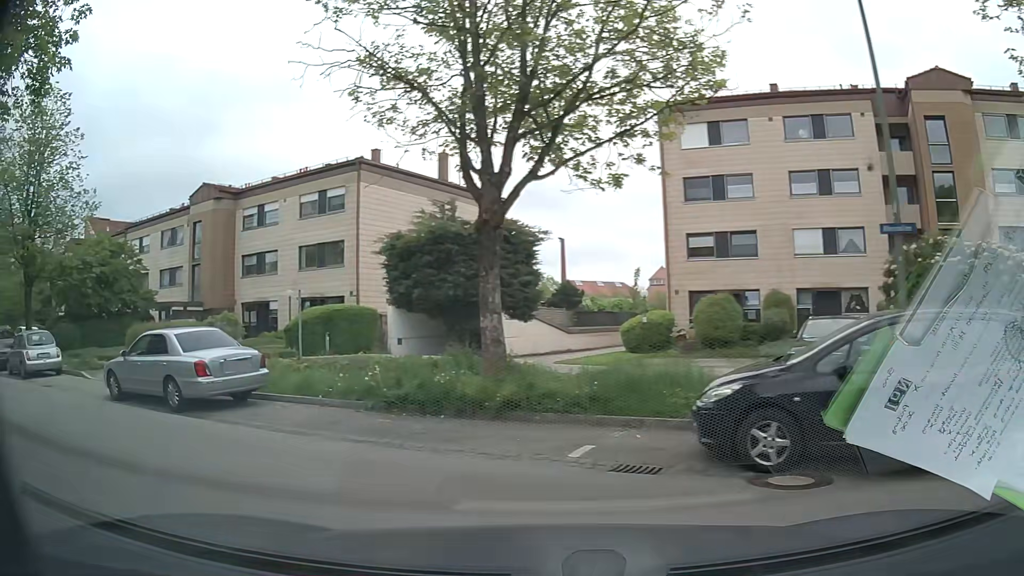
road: residential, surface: asphalt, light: Day
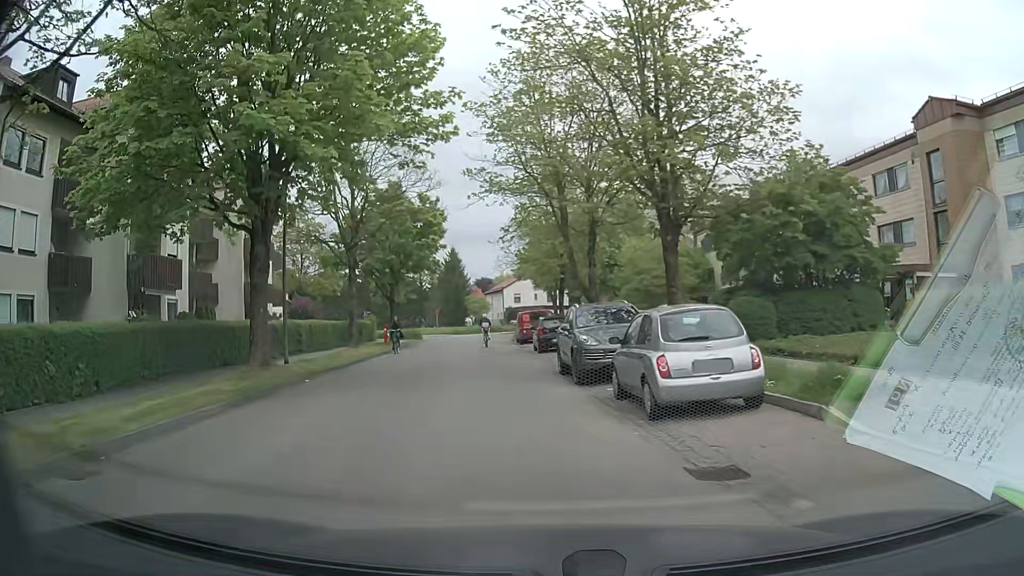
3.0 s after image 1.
(-7.6, +11.7) m; -54°
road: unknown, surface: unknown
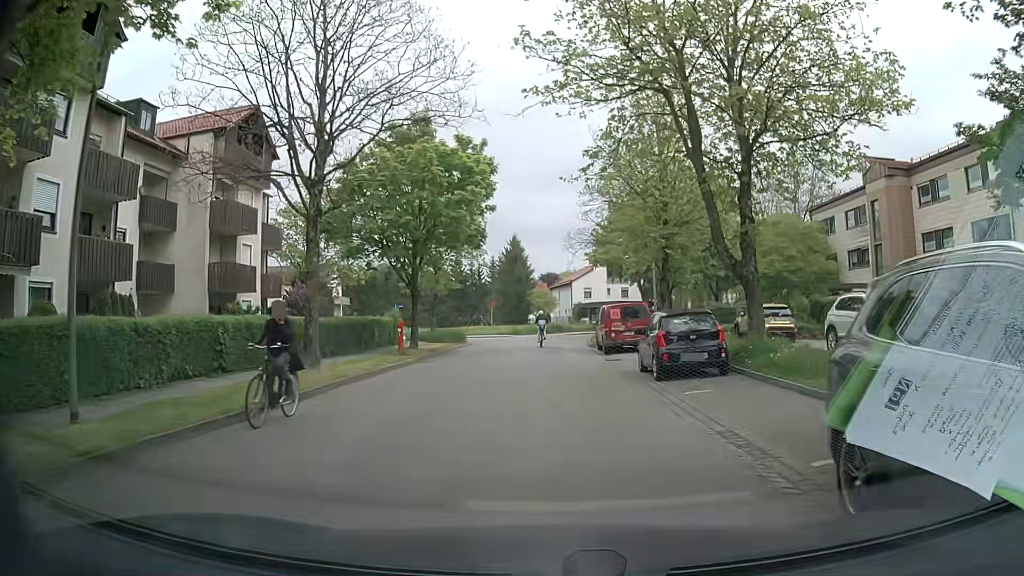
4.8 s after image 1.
(-0.9, +13.4) m; -4°
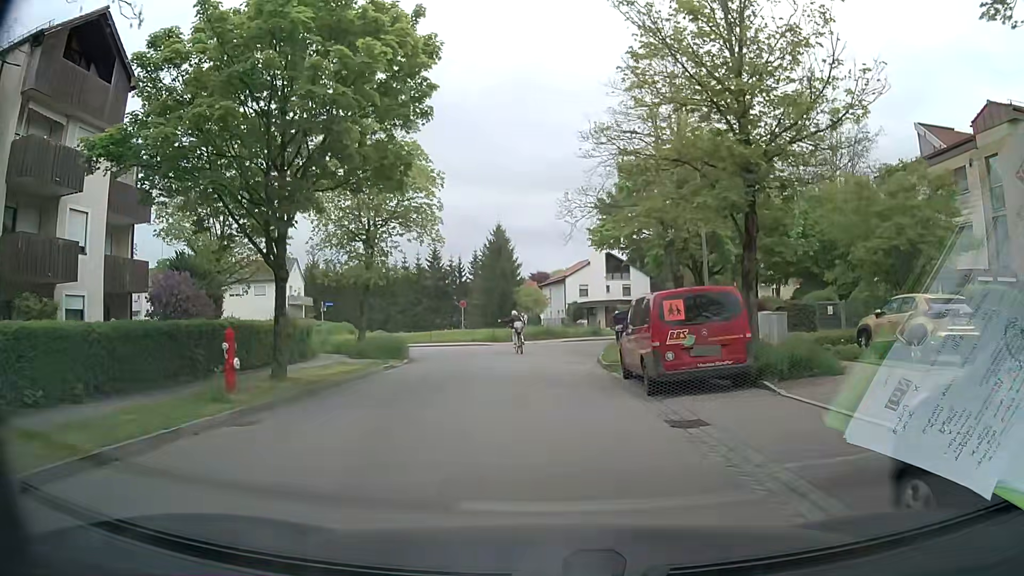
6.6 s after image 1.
(0.0, +13.4) m; +1°
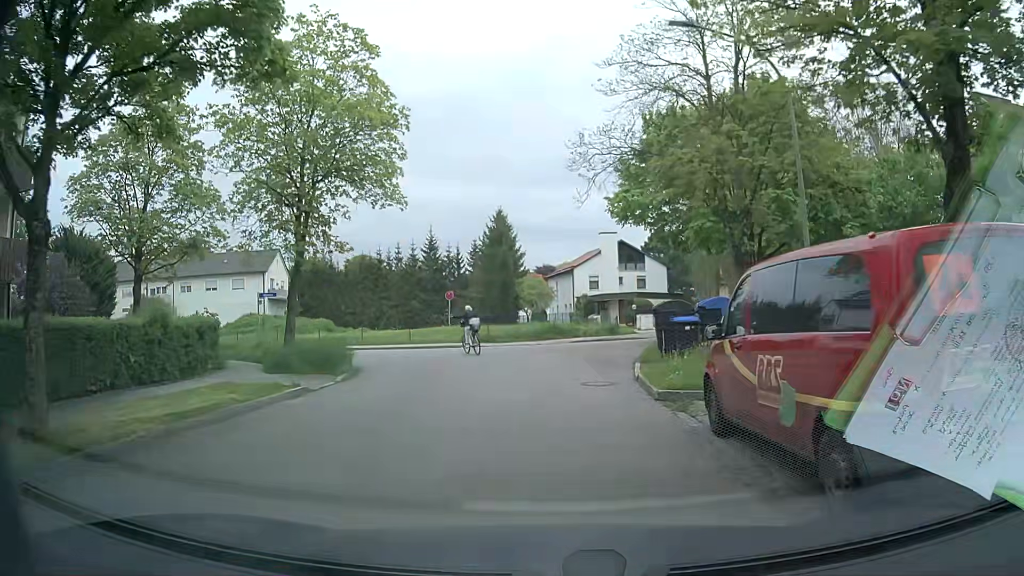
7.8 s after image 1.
(-0.1, +8.2) m; -1°
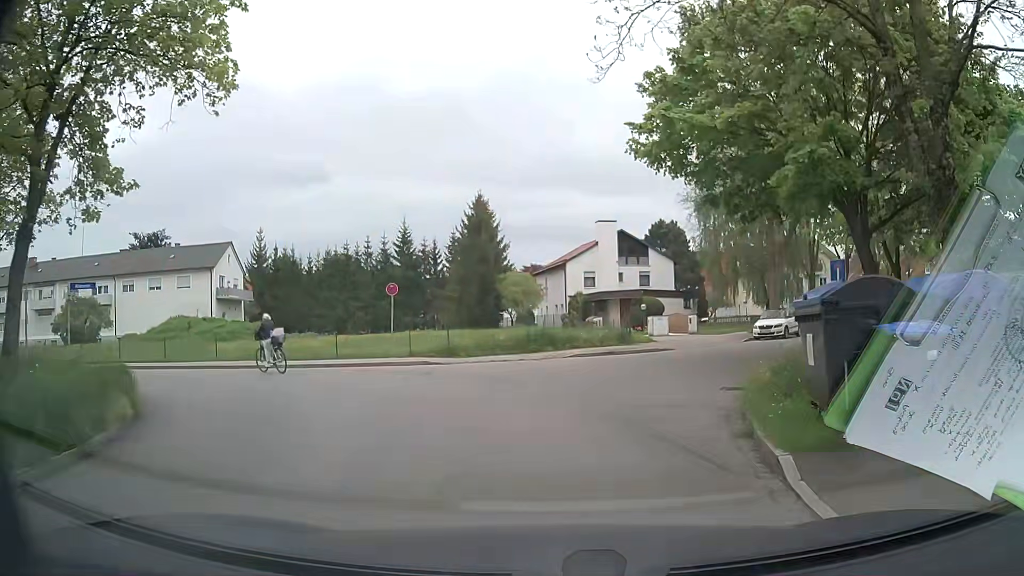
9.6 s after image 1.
(0.0, +10.7) m; 0°
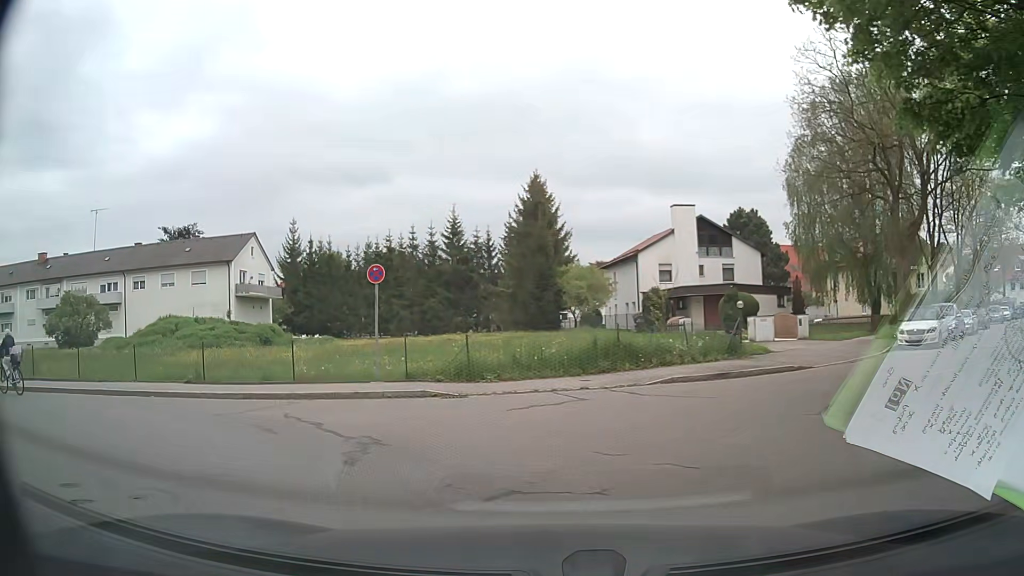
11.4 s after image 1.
(+0.1, +9.1) m; -5°
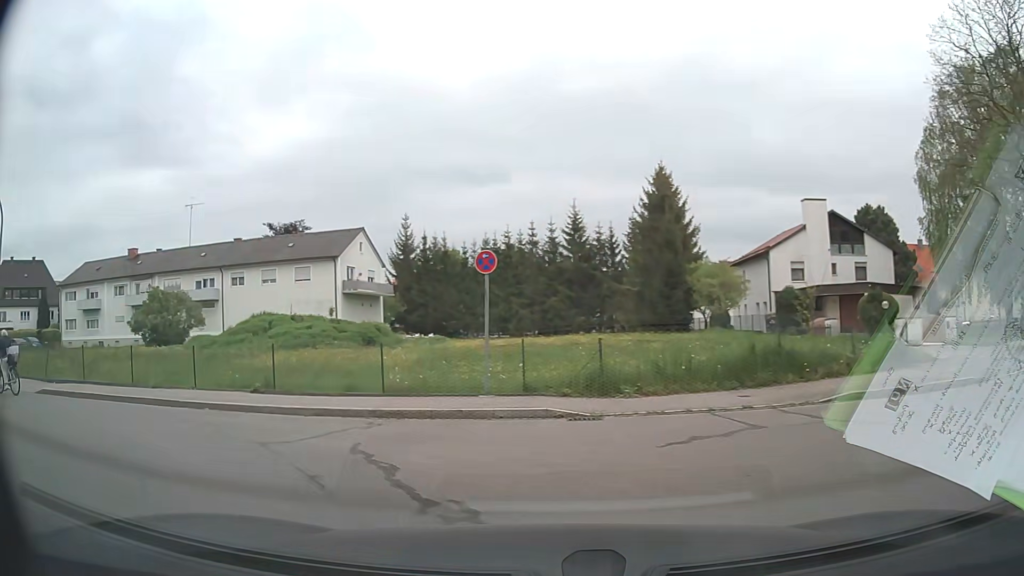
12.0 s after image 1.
(-0.3, +3.0) m; -11°
